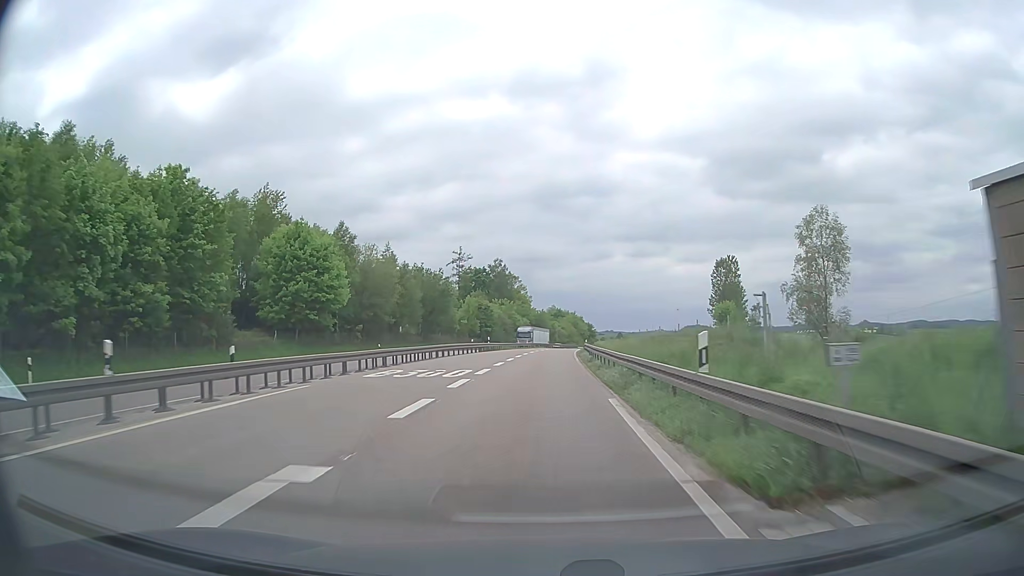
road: trunk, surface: asphalt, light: Day
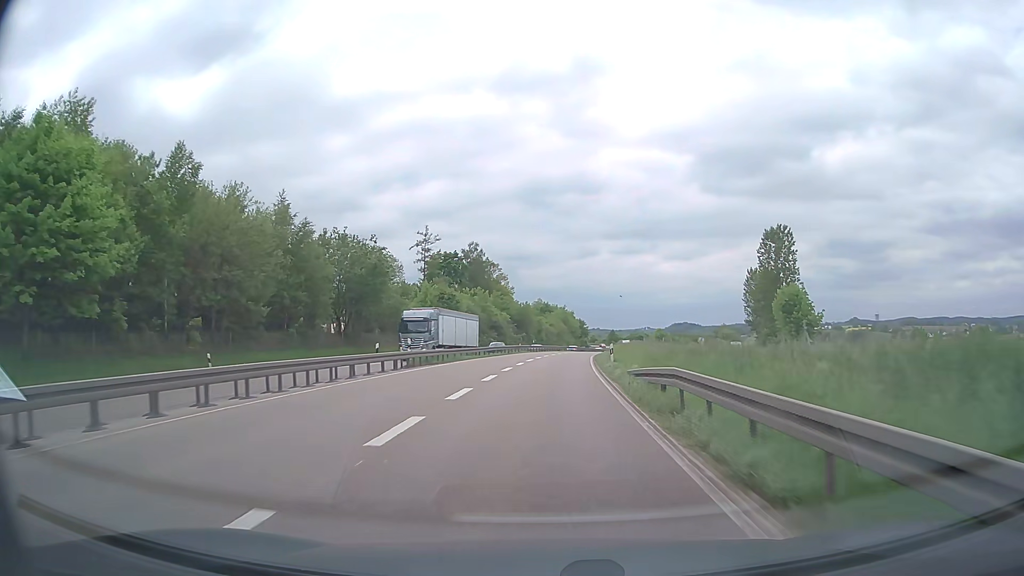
(+0.2, +32.5) m; +1°
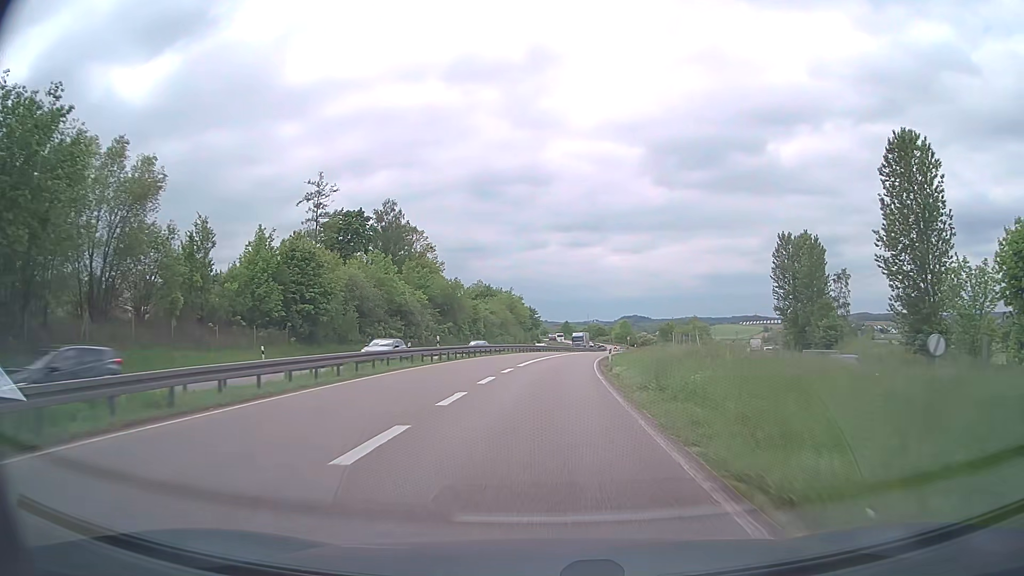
(+1.5, +43.0) m; +4°
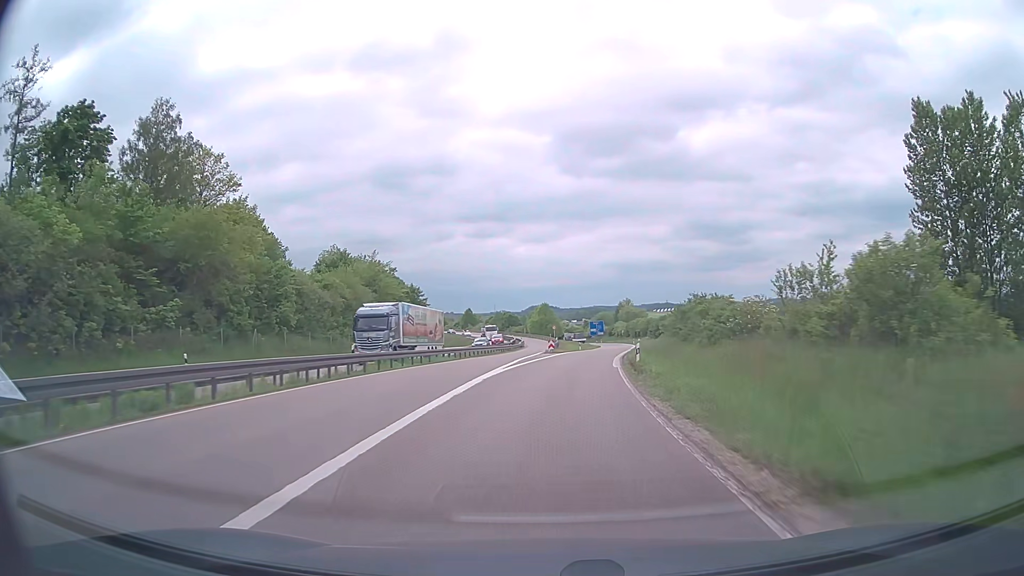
(+3.1, +54.5) m; +8°
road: trunk_link
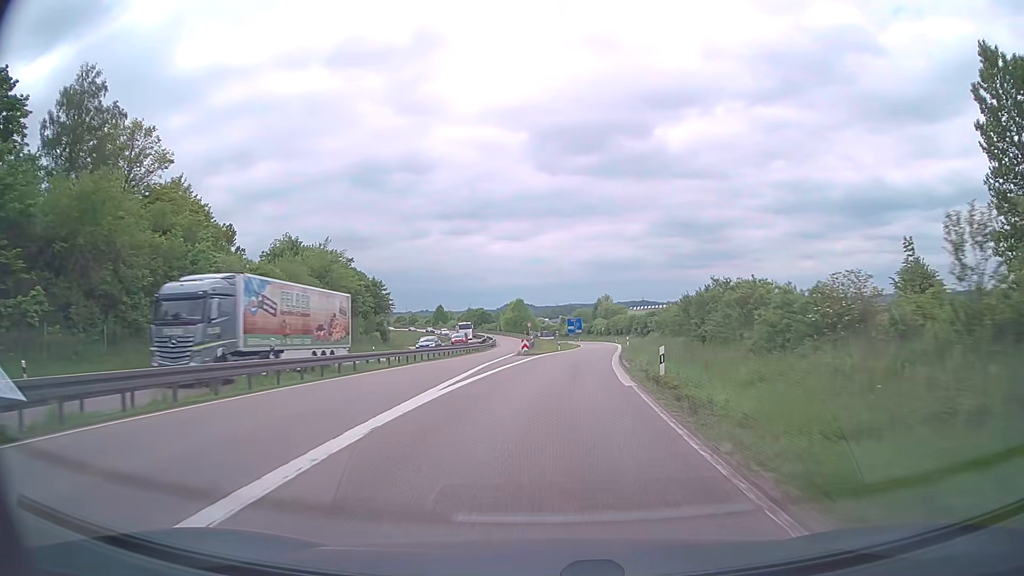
(+0.2, +11.0) m; +2°
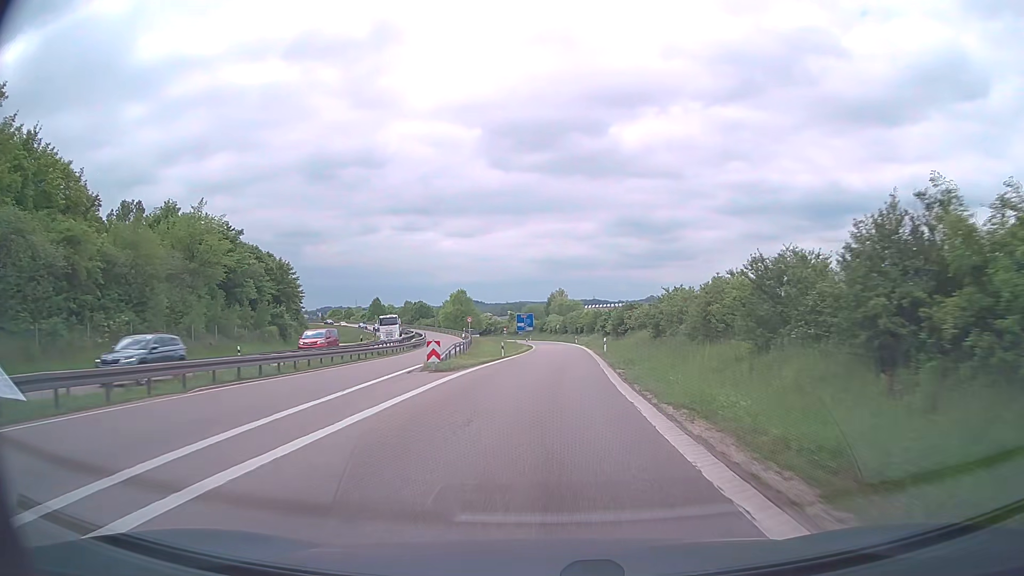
(+0.7, +22.0) m; +4°
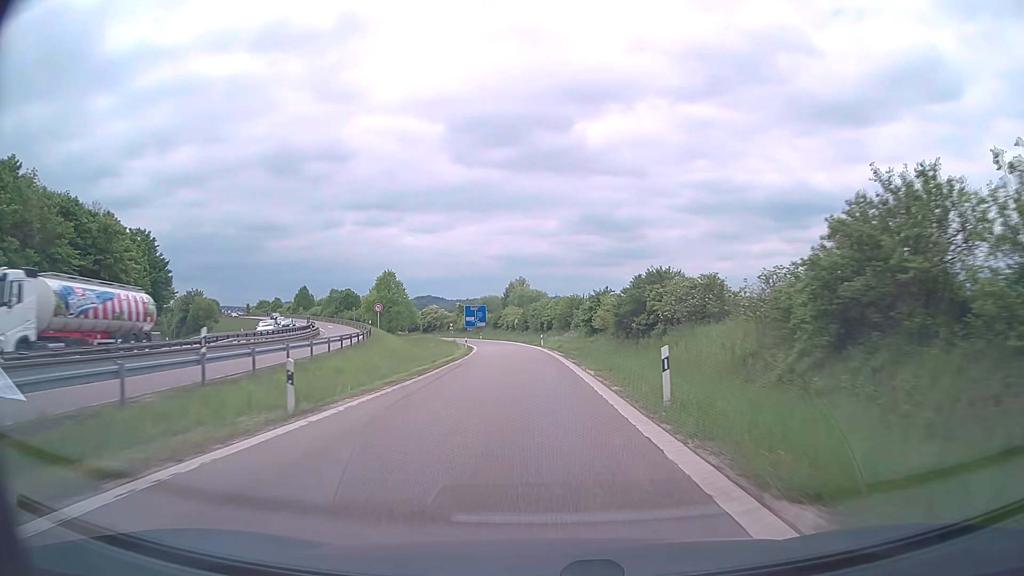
(+1.2, +33.1) m; +3°
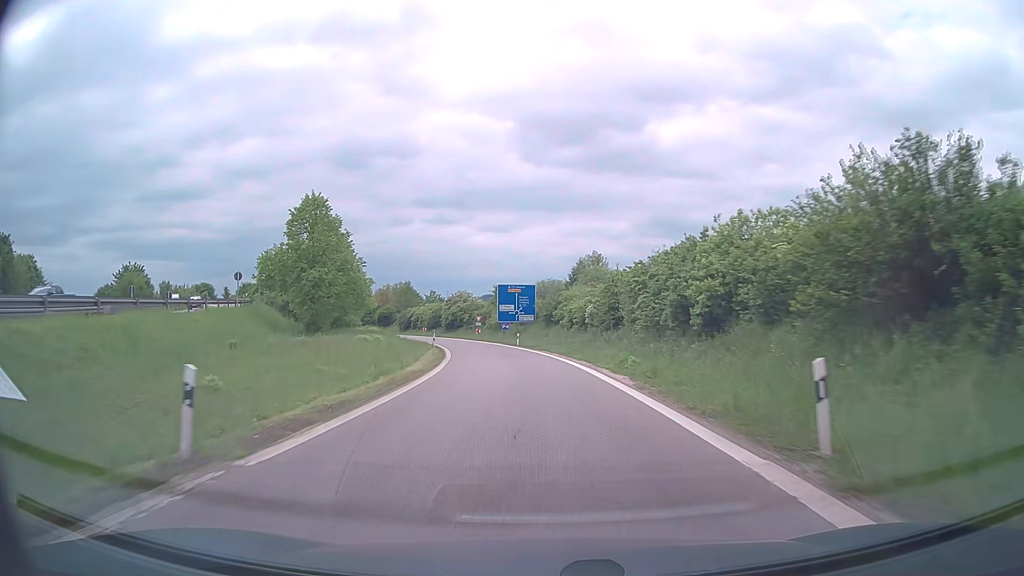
(-2.1, +55.5) m; -5°
(0, +10) (-1, +20) (-2, +30) (-3, +40) (-4, +50) (-6, +60) (-9, +69) (-12, +79) (-15, +88) (-18, +98) m
